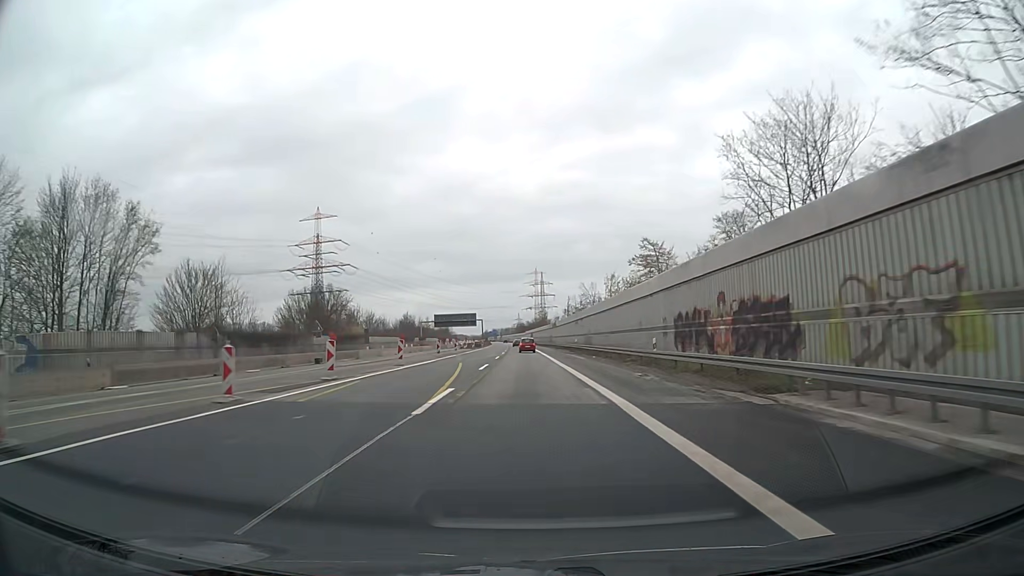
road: motorway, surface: asphalt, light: Day
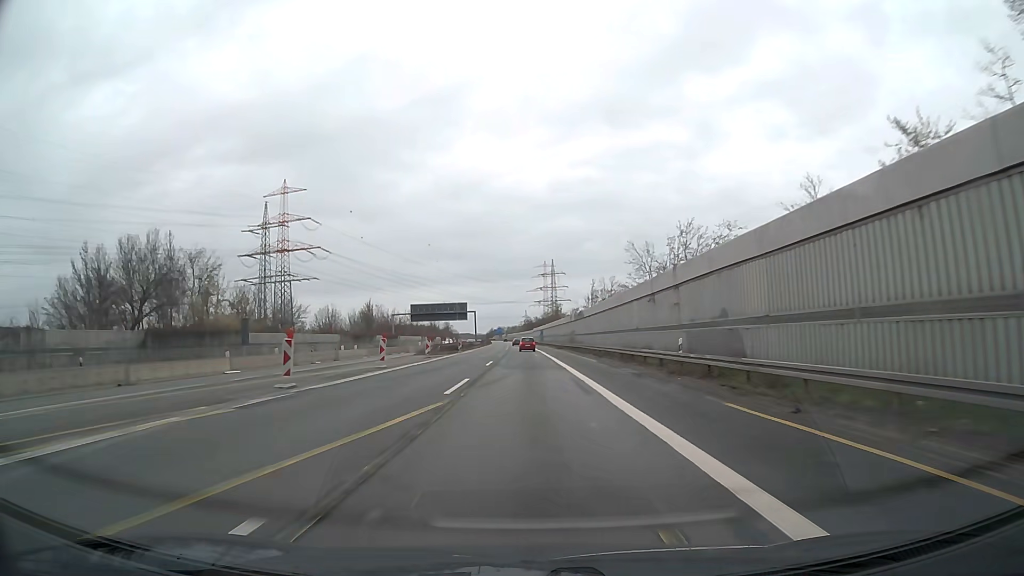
(-0.4, +49.3) m; -1°
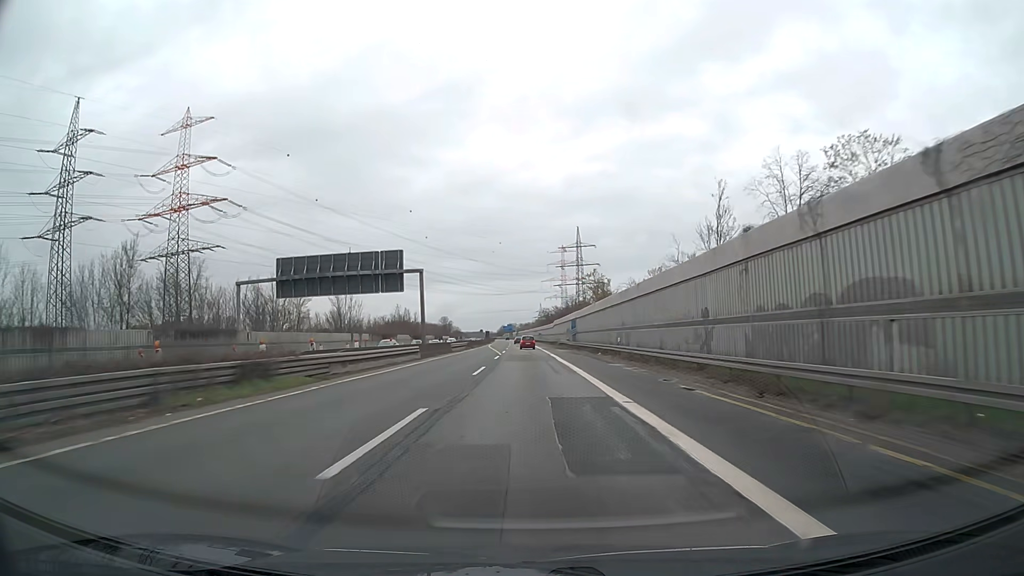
(-0.7, +82.2) m; -1°
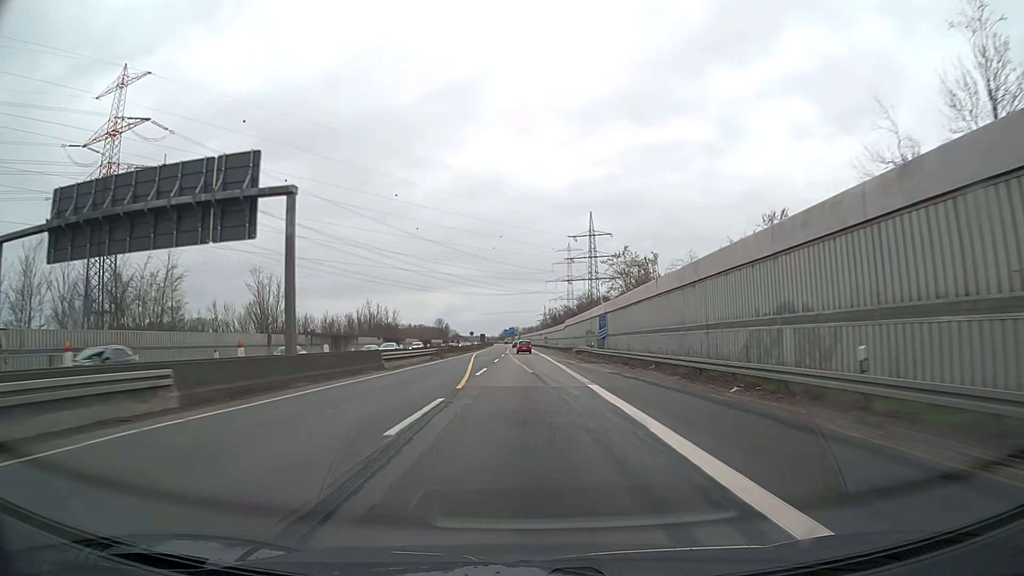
(-0.1, +32.9) m; 0°
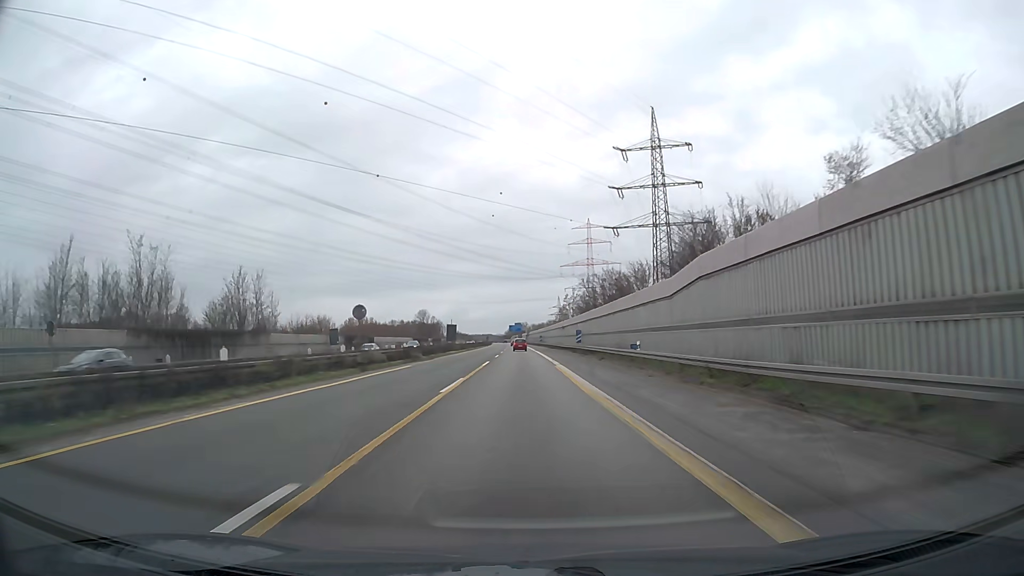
(-0.5, +82.2) m; -1°
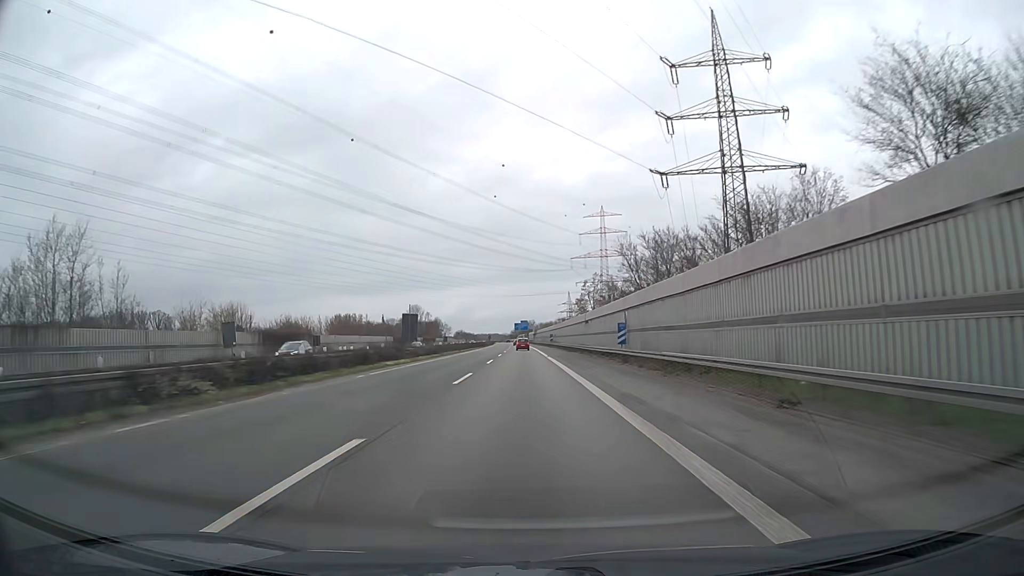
(0.0, +32.9) m; 0°
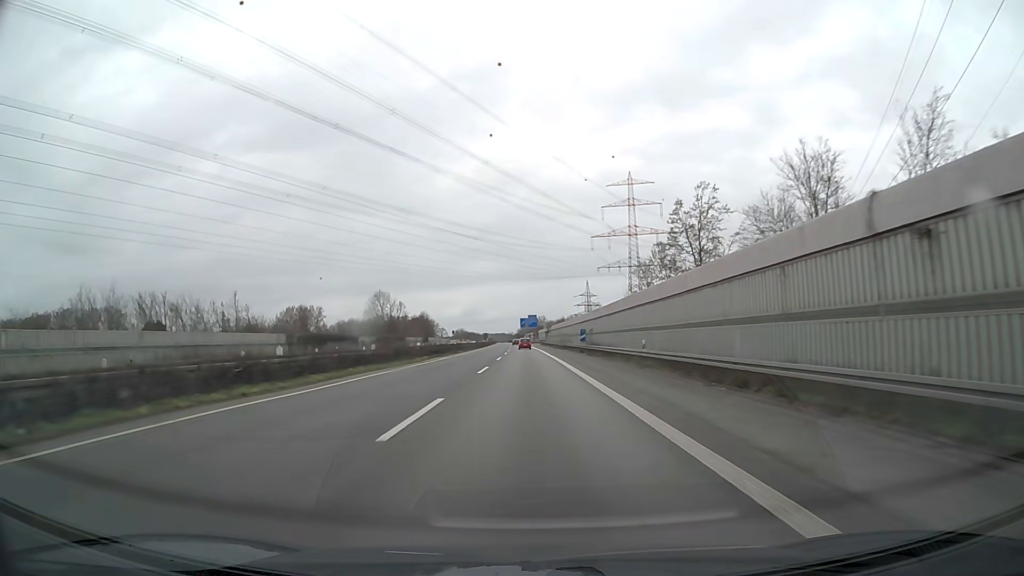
(-0.5, +65.8) m; -1°
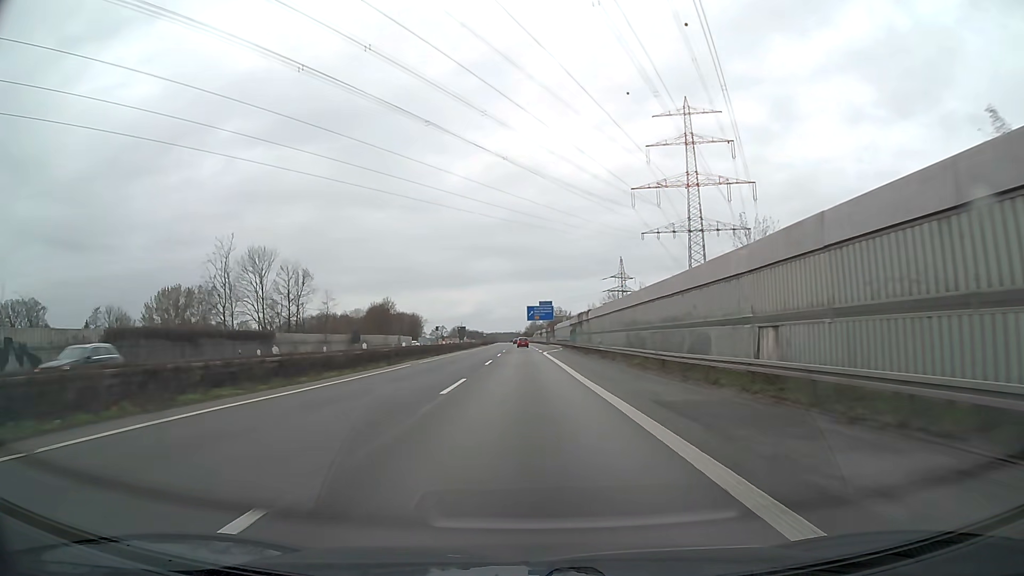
(-0.4, +82.2) m; -1°
(0, +10) (0, +20) (0, +30) (0, +40) (0, +50) (-1, +60) (-1, +70) (-1, +80) (-1, +90) (-1, +100) m
